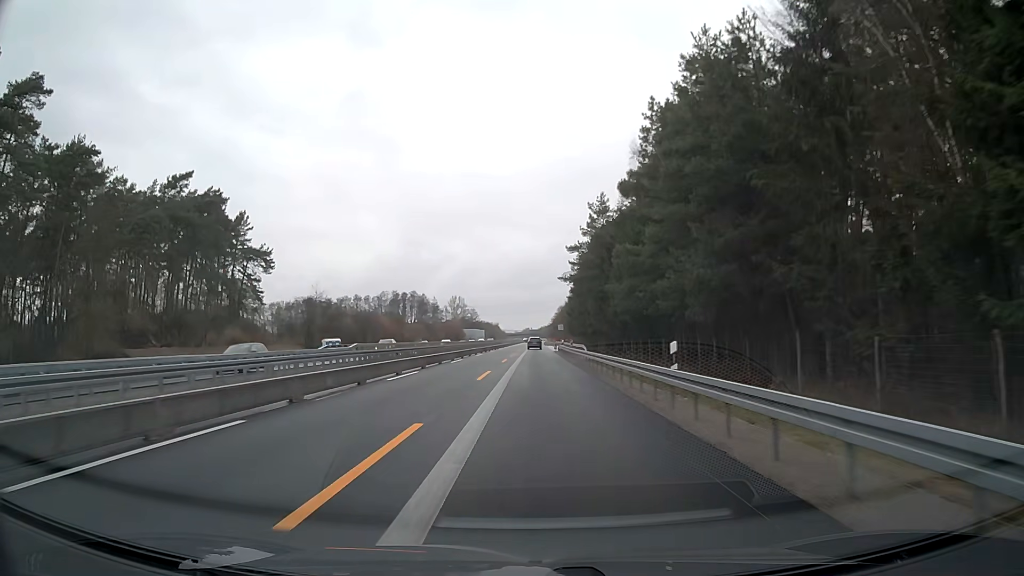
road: motorway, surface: asphalt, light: Day
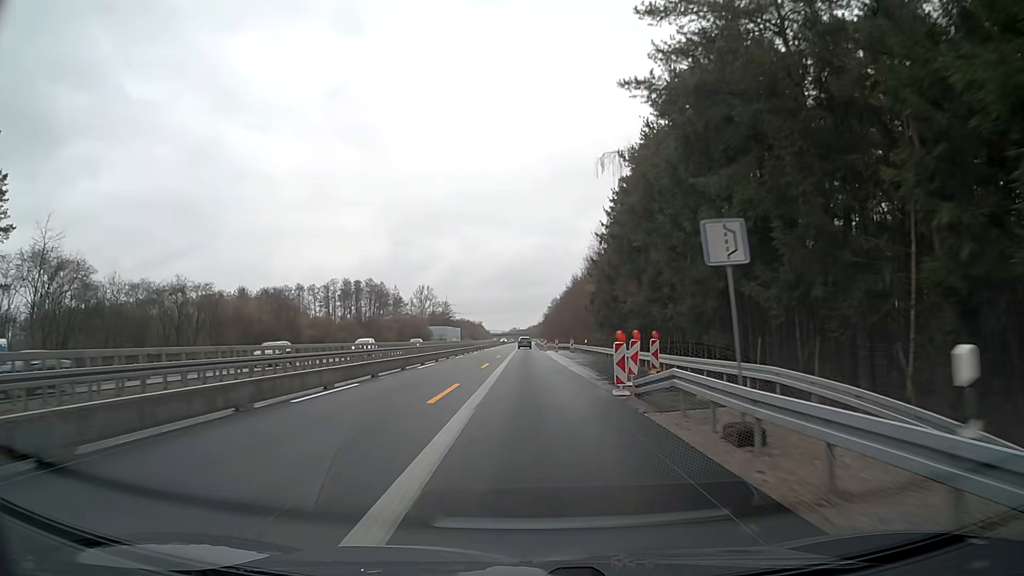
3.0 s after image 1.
(+0.6, +62.4) m; +1°
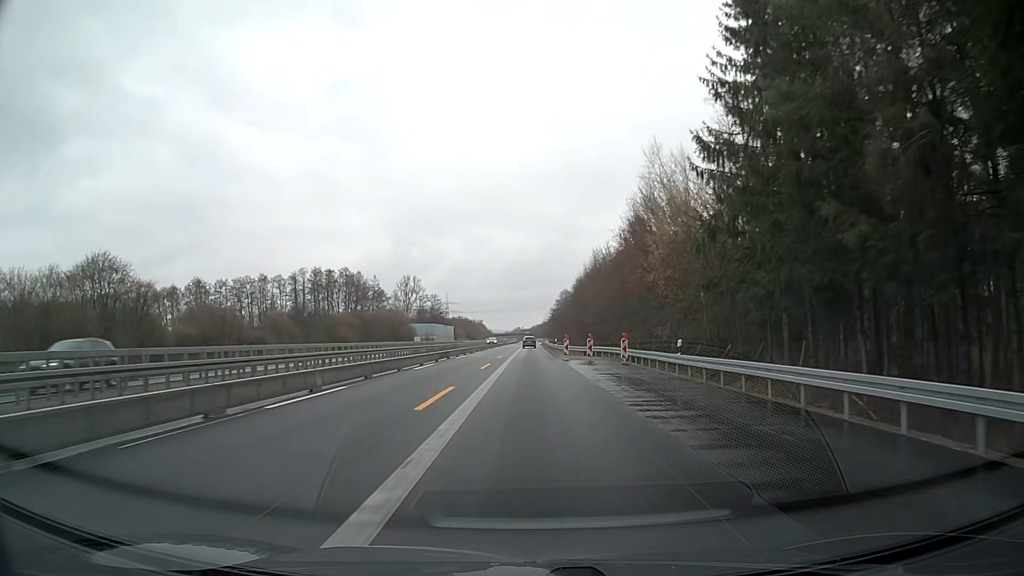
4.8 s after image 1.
(-0.1, +37.5) m; 0°
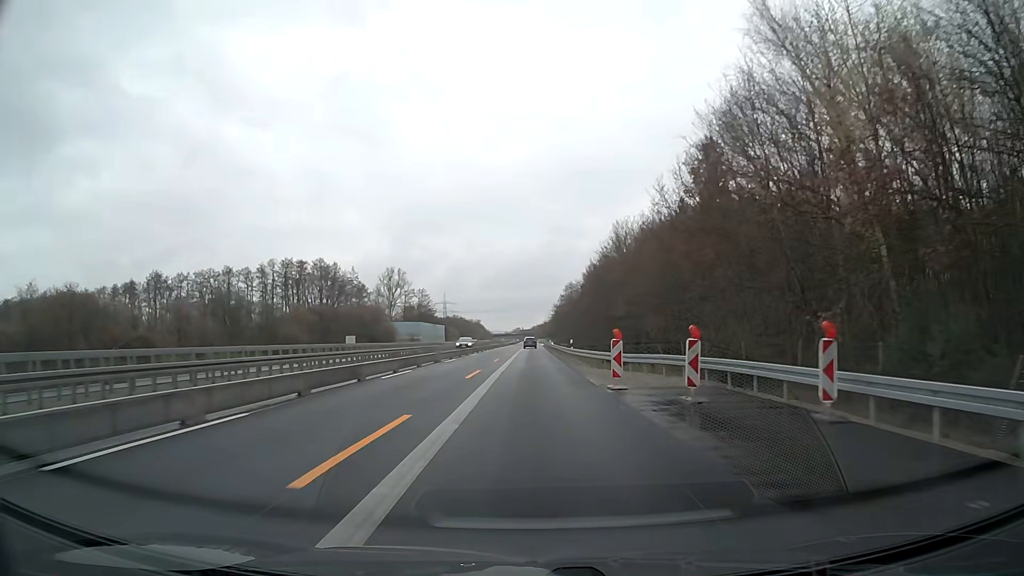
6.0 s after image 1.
(0.0, +25.0) m; 0°
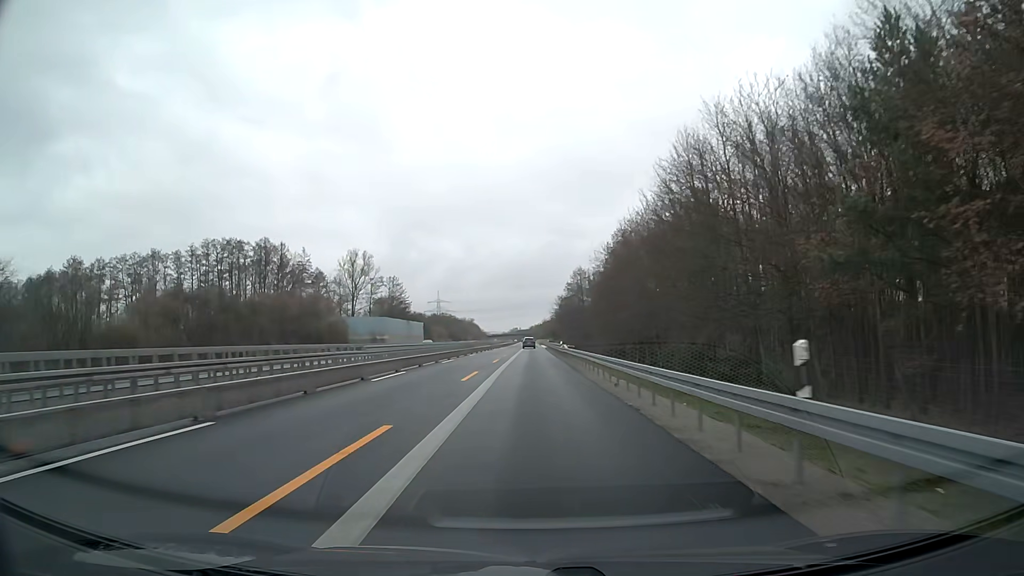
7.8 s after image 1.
(+0.1, +37.4) m; 0°
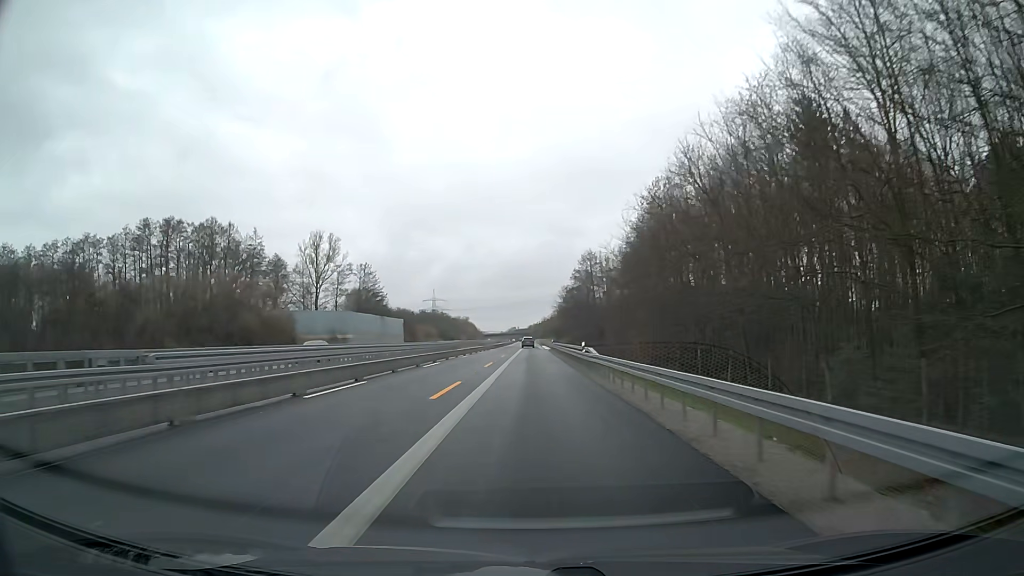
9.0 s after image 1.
(0.0, +25.0) m; 0°
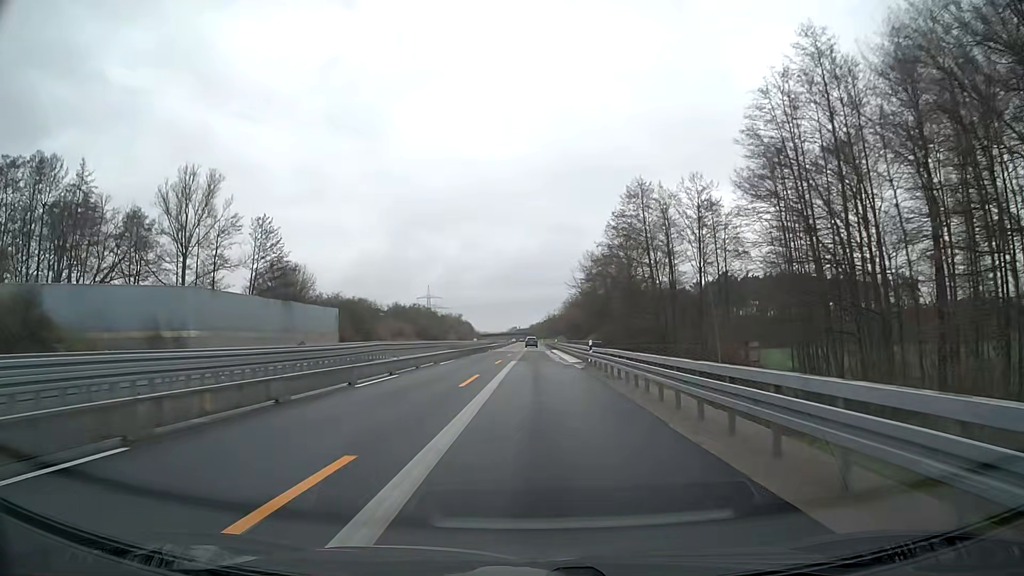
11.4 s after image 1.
(-0.1, +50.0) m; 0°
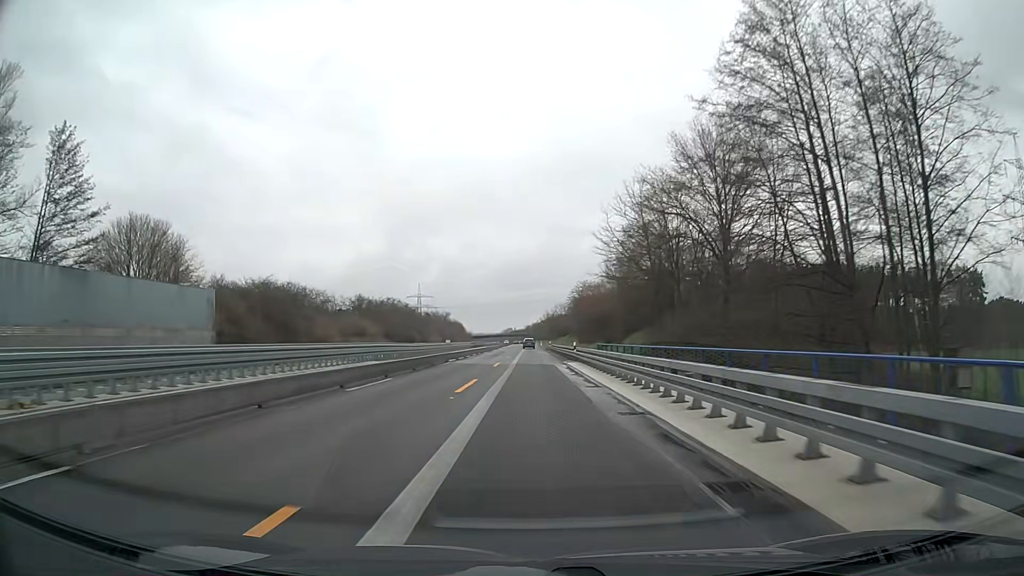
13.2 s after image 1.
(0.0, +37.5) m; 0°
